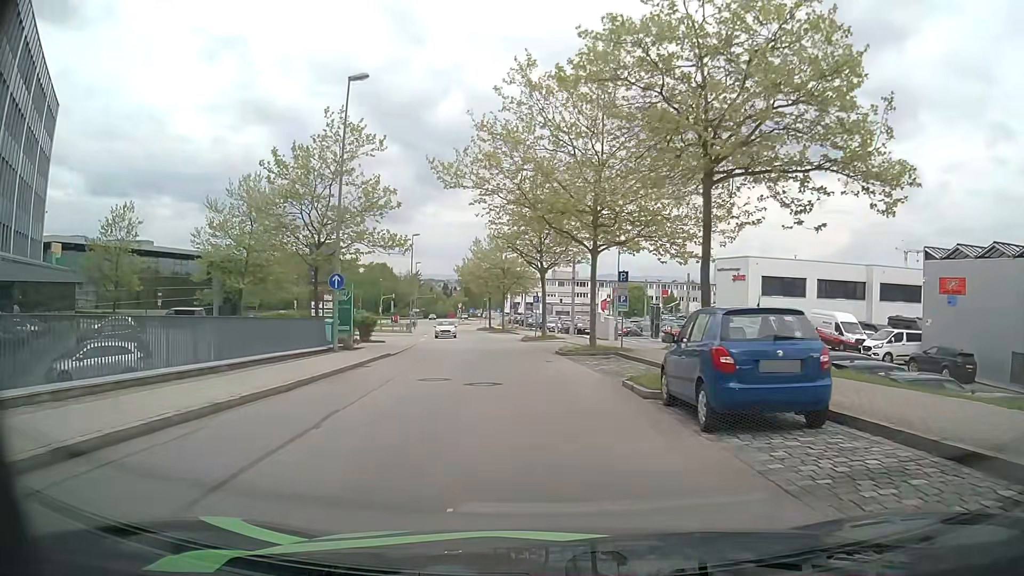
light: Day
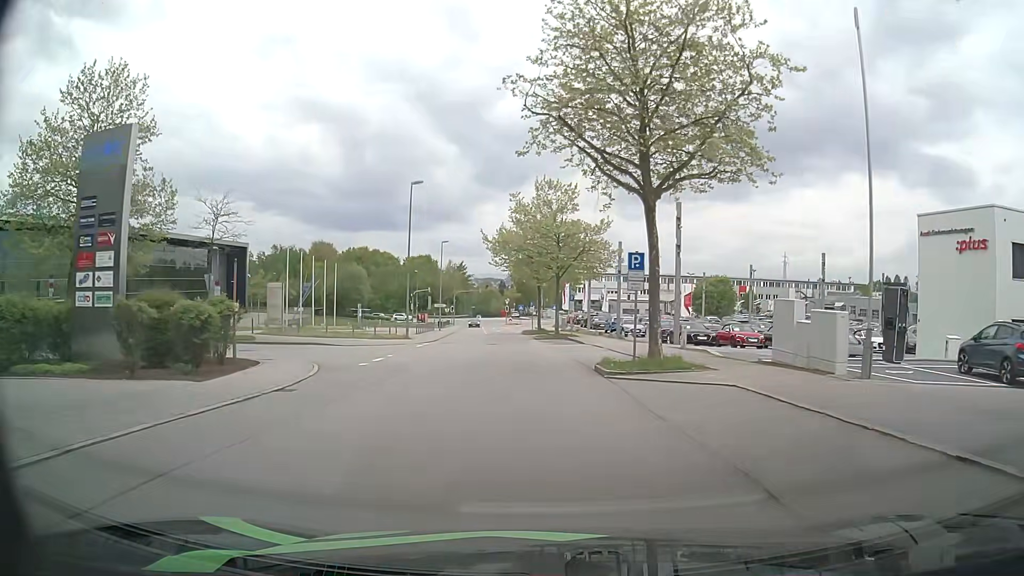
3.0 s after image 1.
(-1.3, +26.7) m; -6°
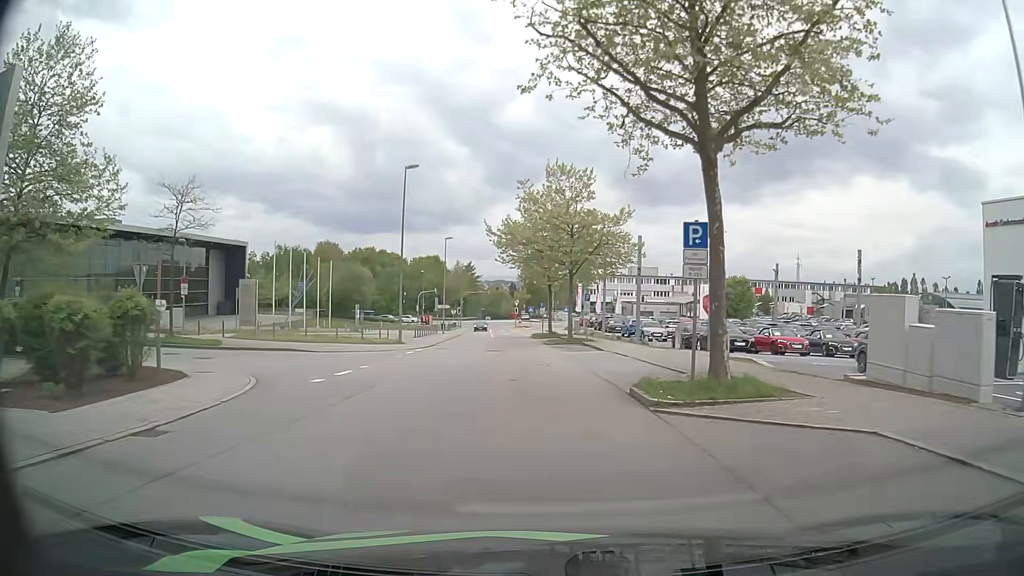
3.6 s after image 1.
(0.0, +5.3) m; -1°
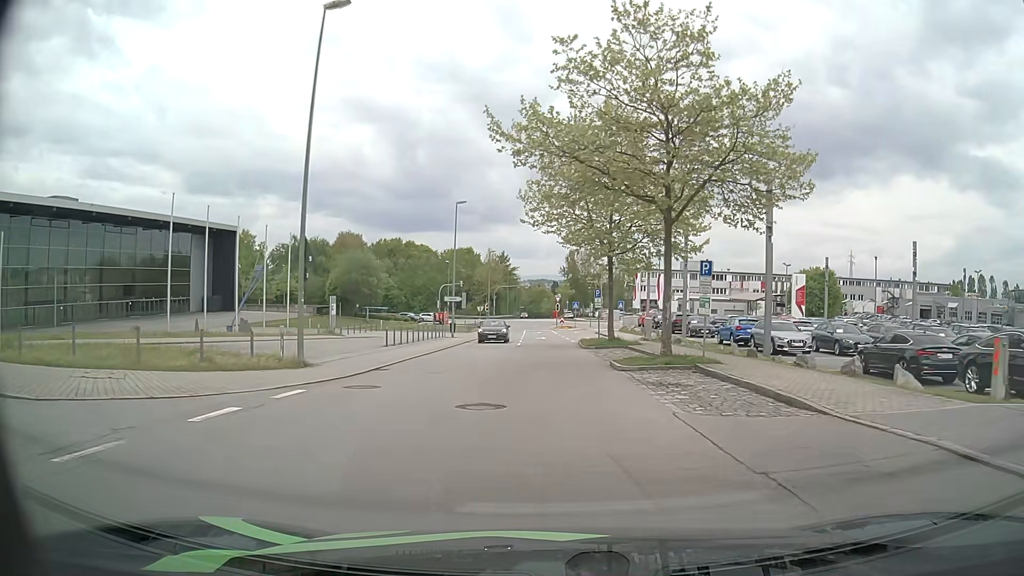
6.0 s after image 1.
(-0.6, +21.2) m; -3°
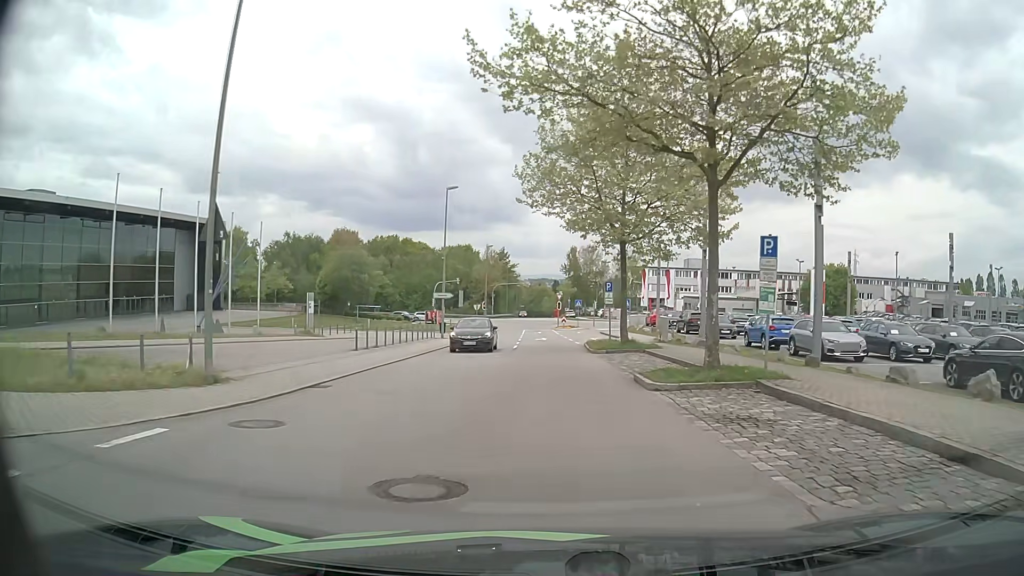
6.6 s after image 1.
(-0.1, +5.3) m; -1°
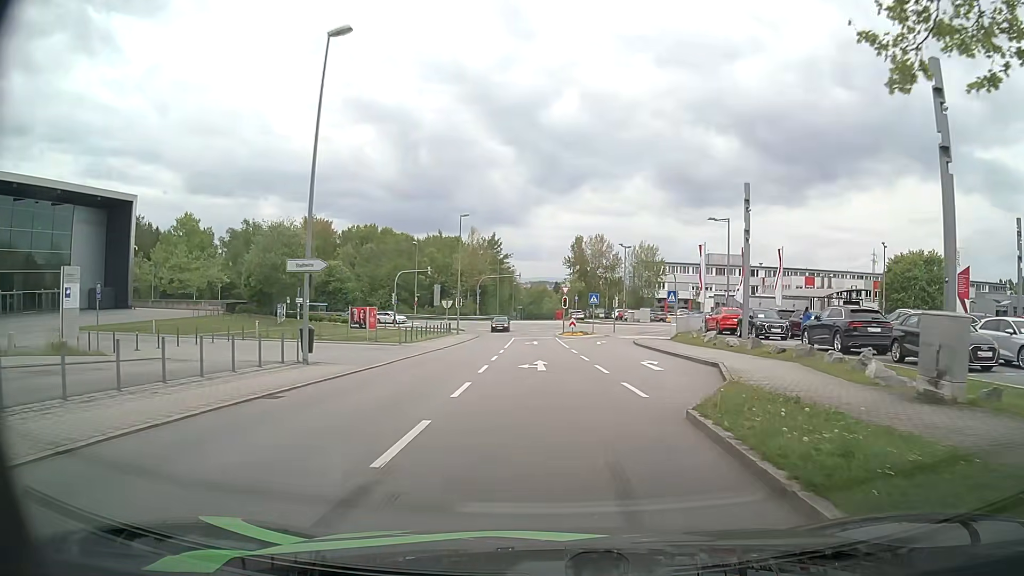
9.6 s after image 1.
(0.0, +26.0) m; 0°
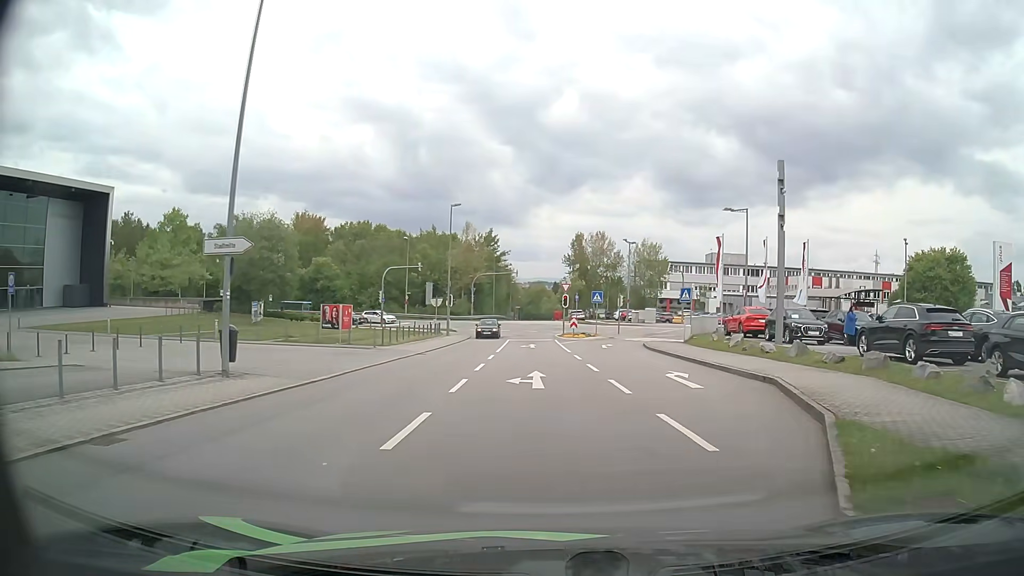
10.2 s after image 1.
(0.0, +5.1) m; 0°
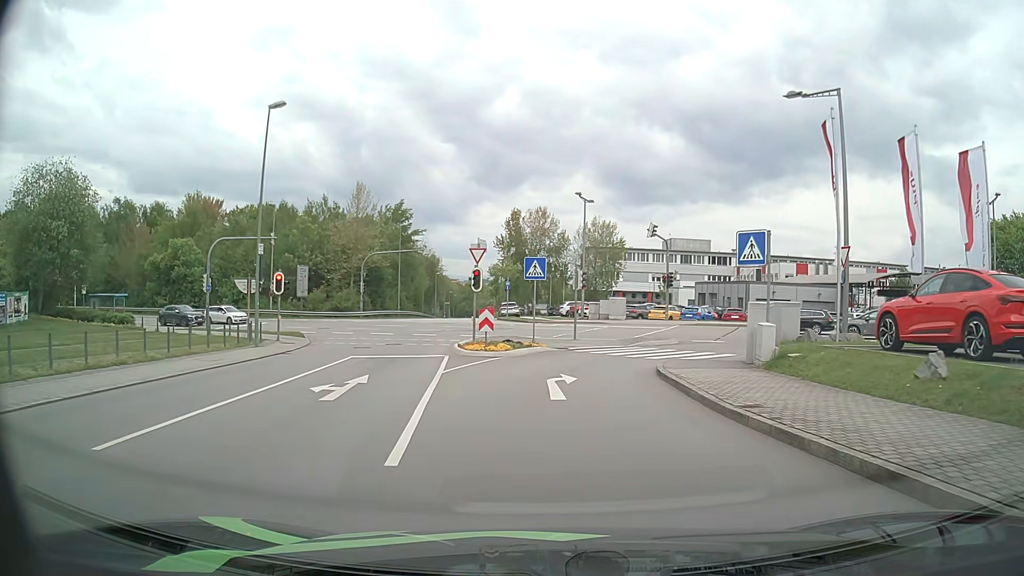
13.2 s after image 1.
(+1.7, +24.9) m; +5°
